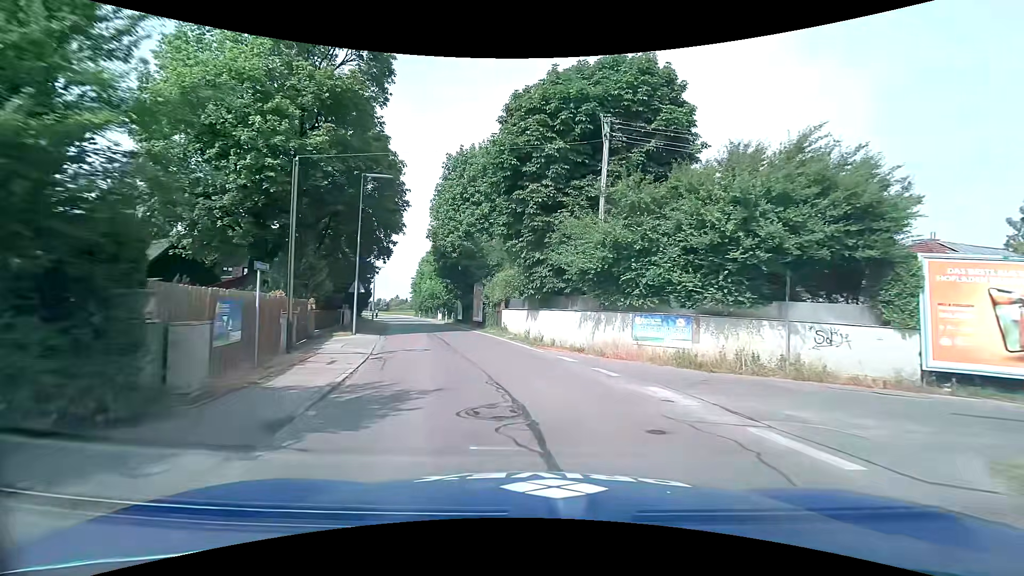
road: tertiary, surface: asphalt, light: Day
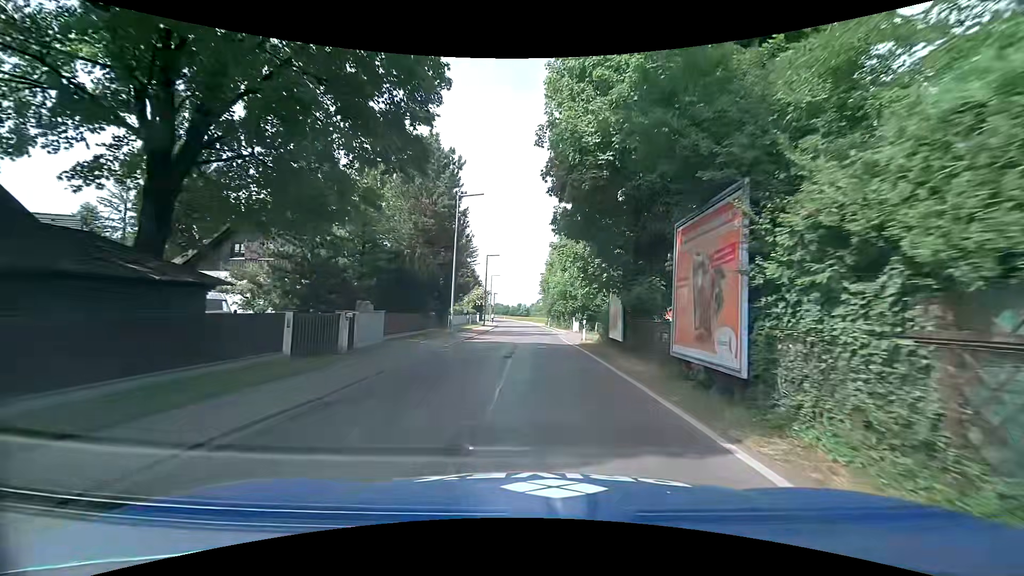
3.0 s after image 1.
(-3.7, +25.8) m; -16°
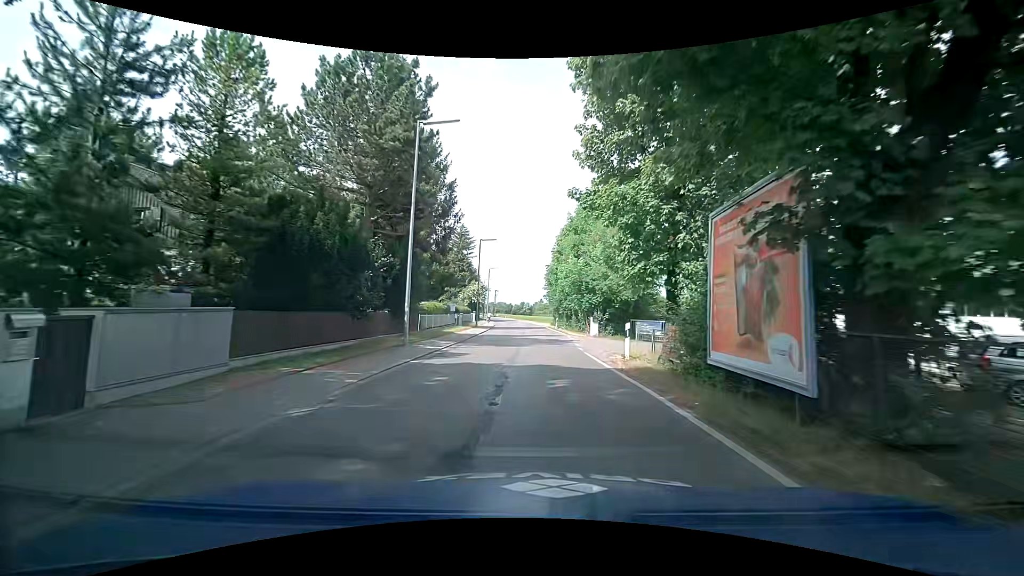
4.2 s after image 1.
(-0.1, +11.4) m; -1°
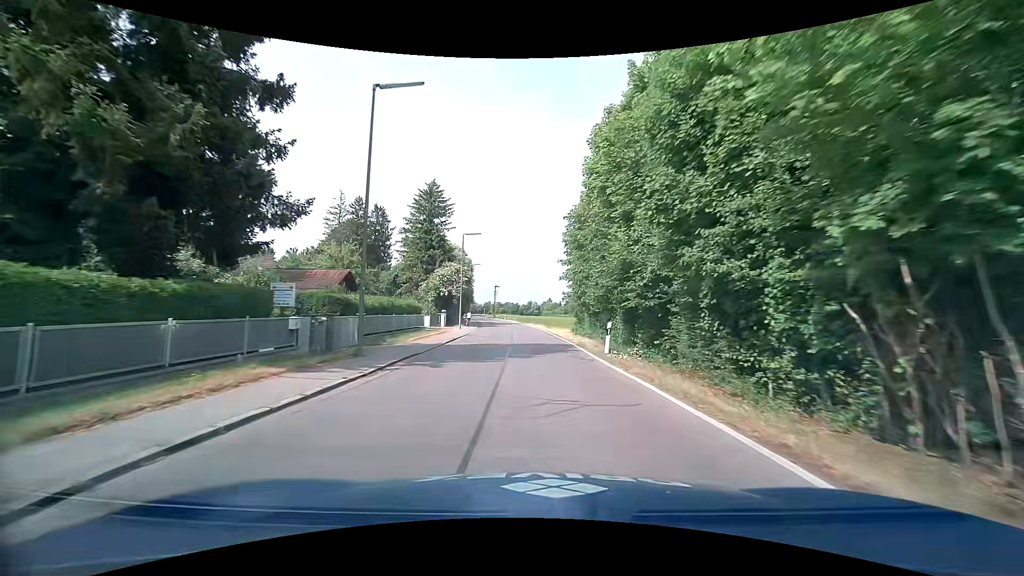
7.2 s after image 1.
(+0.4, +32.6) m; -1°
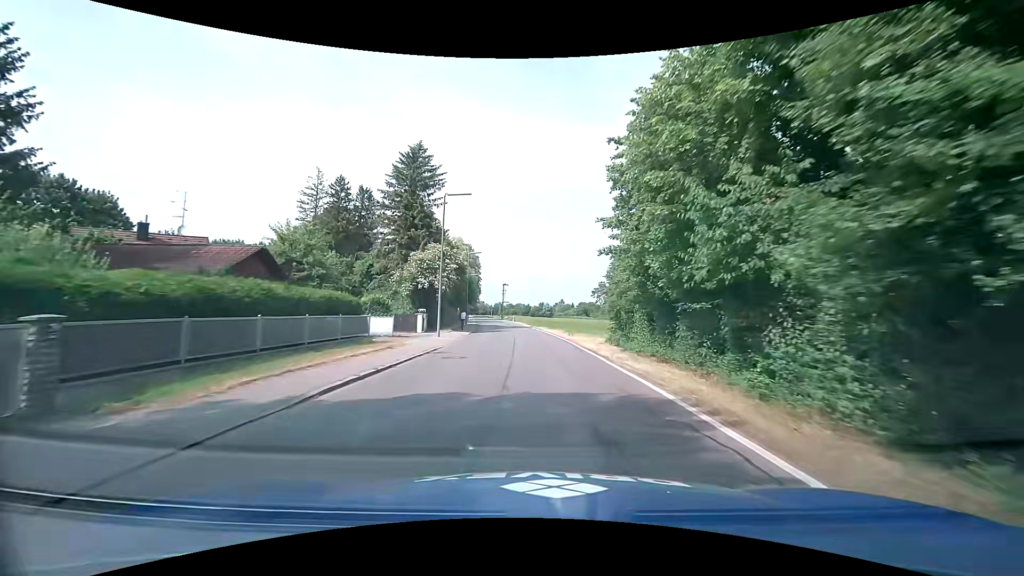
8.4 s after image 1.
(-0.3, +14.7) m; -2°
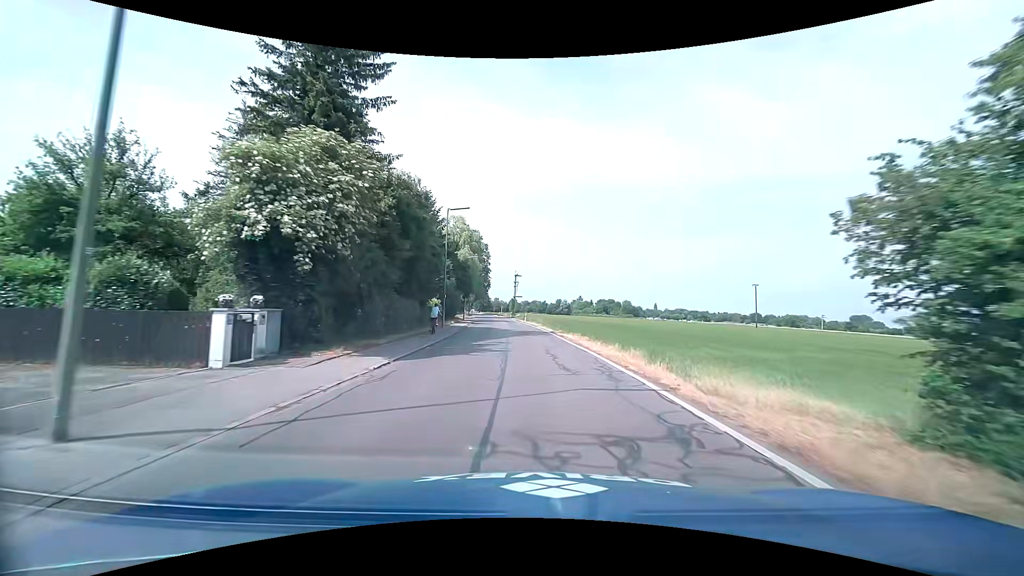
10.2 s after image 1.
(-0.3, +23.5) m; -2°
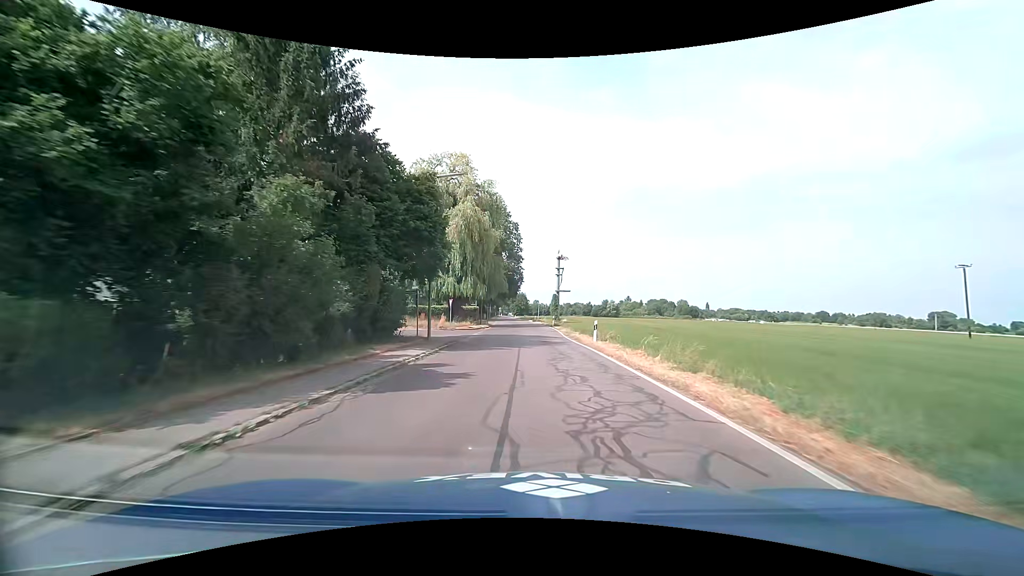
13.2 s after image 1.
(-1.5, +40.7) m; -4°
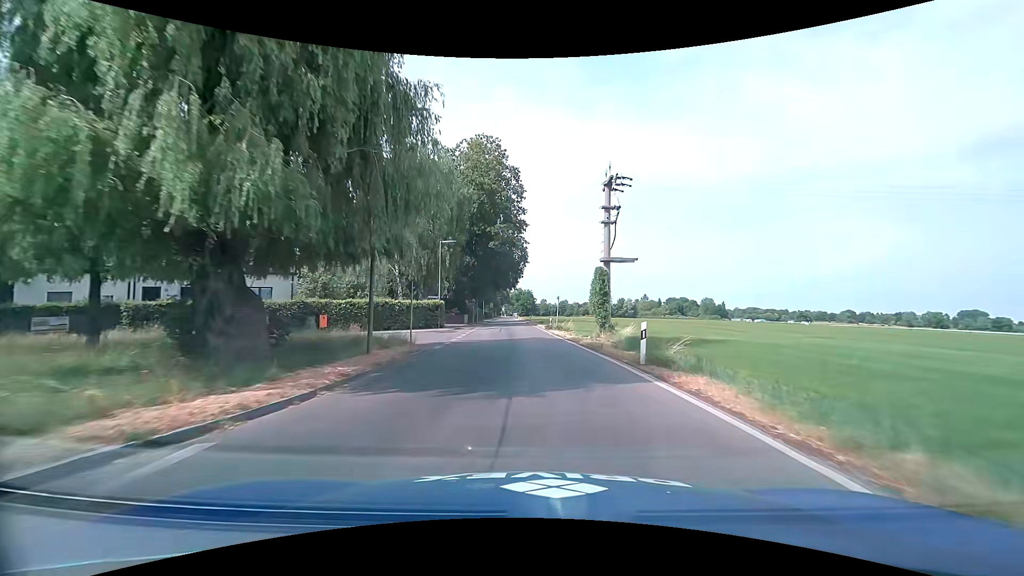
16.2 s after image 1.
(-0.5, +40.9) m; -1°
(0, +10) (0, +20) (-1, +30) (-1, +40) (-2, +50) (-2, +60) (-2, +70) (-3, +80) (-3, +90) (-4, +100) m
